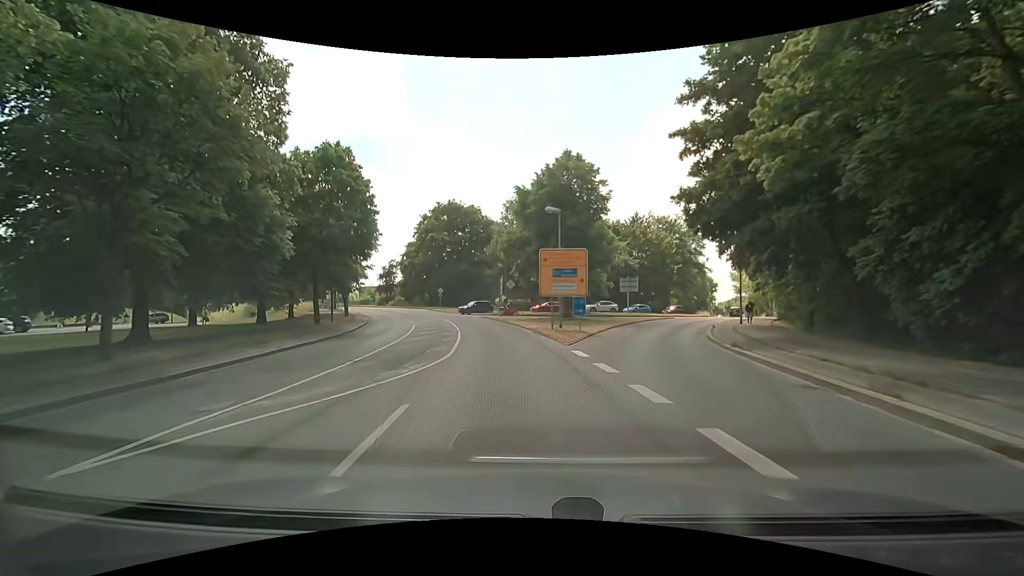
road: secondary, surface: asphalt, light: Day
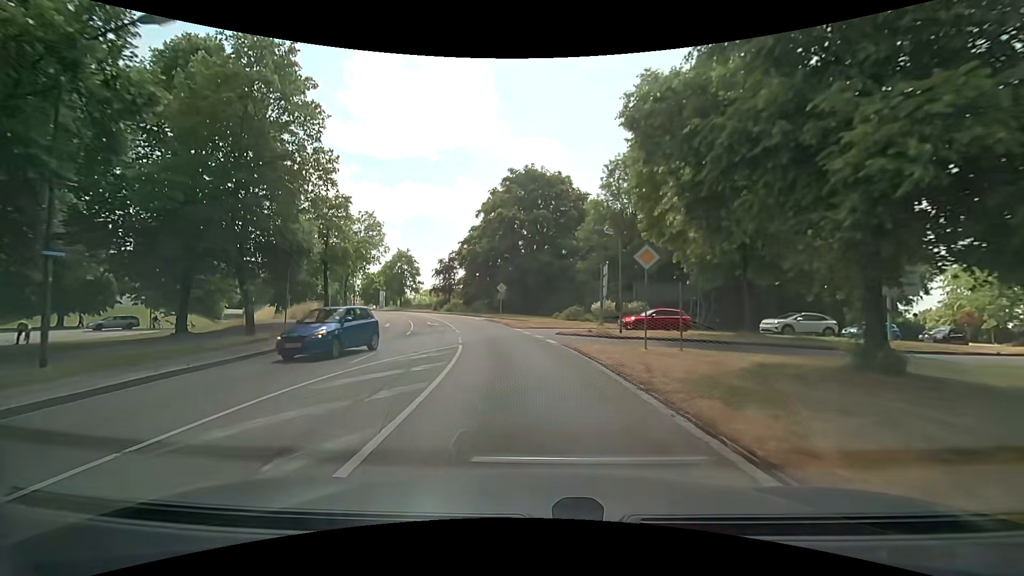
(-2.2, +27.4) m; -9°
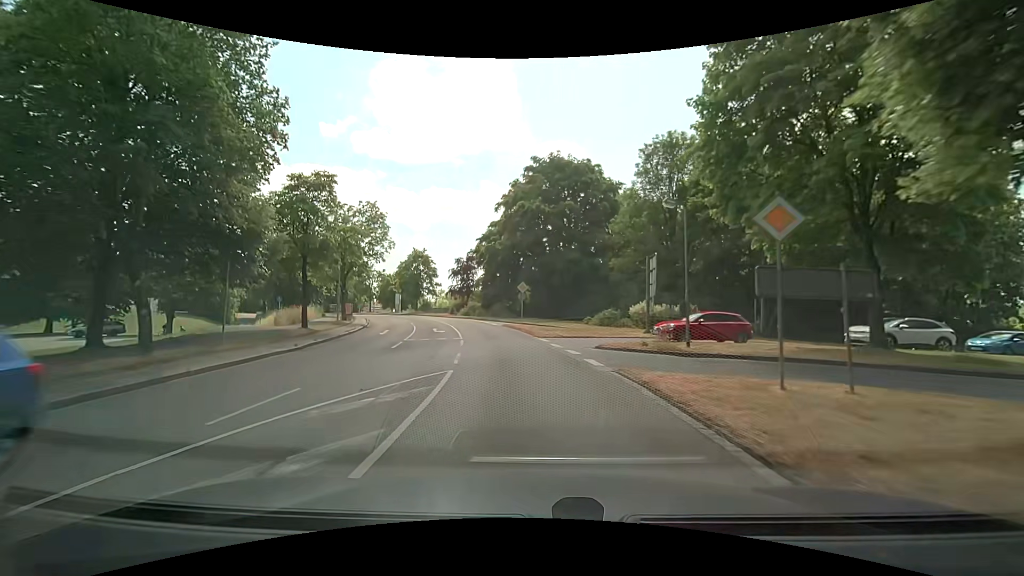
(-0.2, +6.8) m; -3°
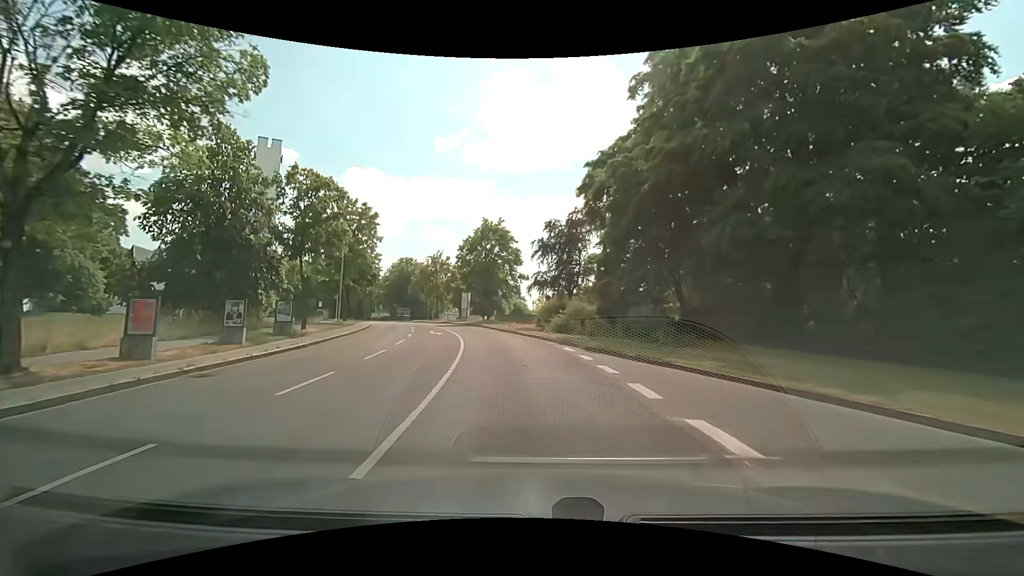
(-3.9, +33.3) m; -12°
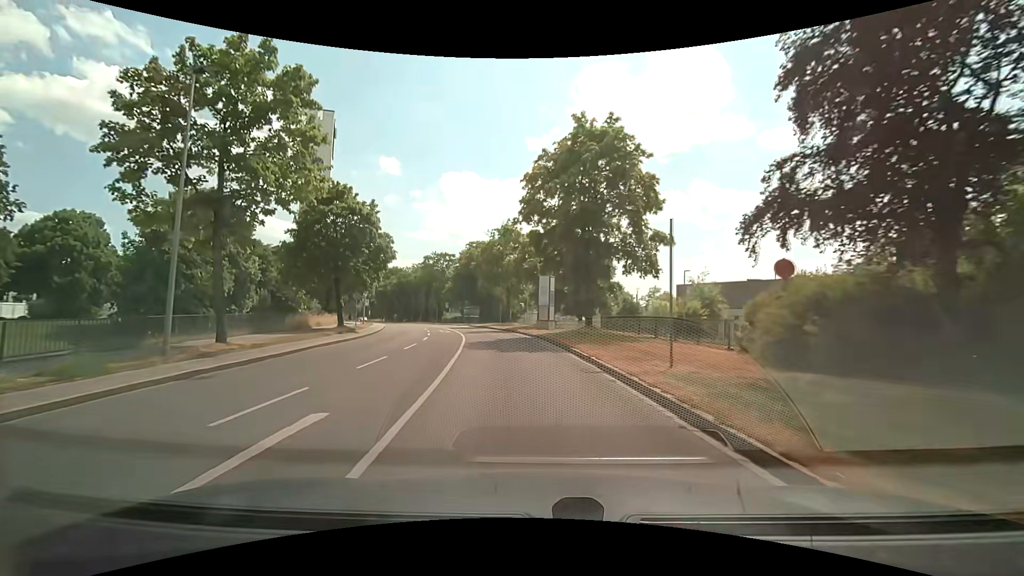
(-2.7, +26.8) m; -11°
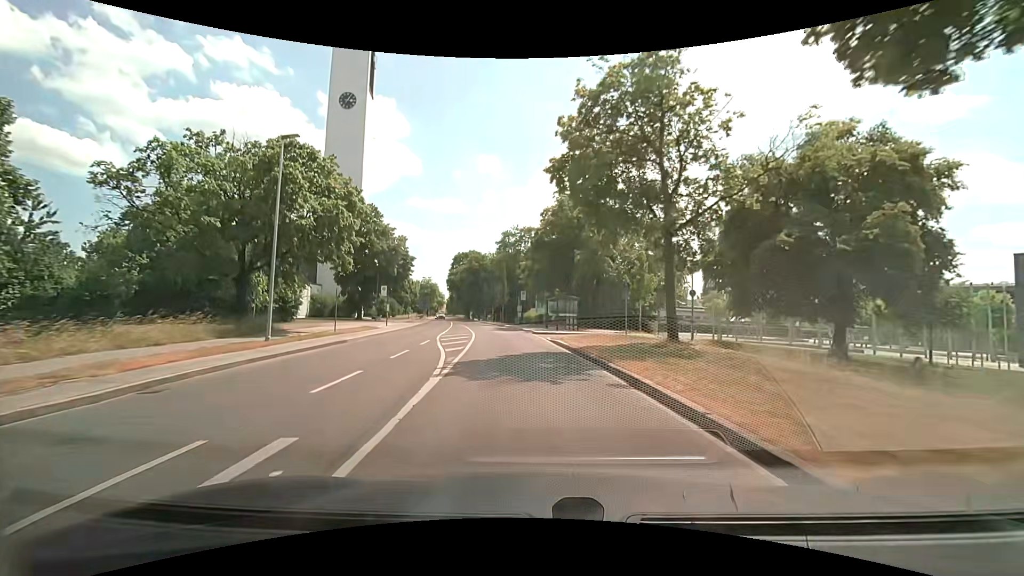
(-3.3, +34.2) m; -11°
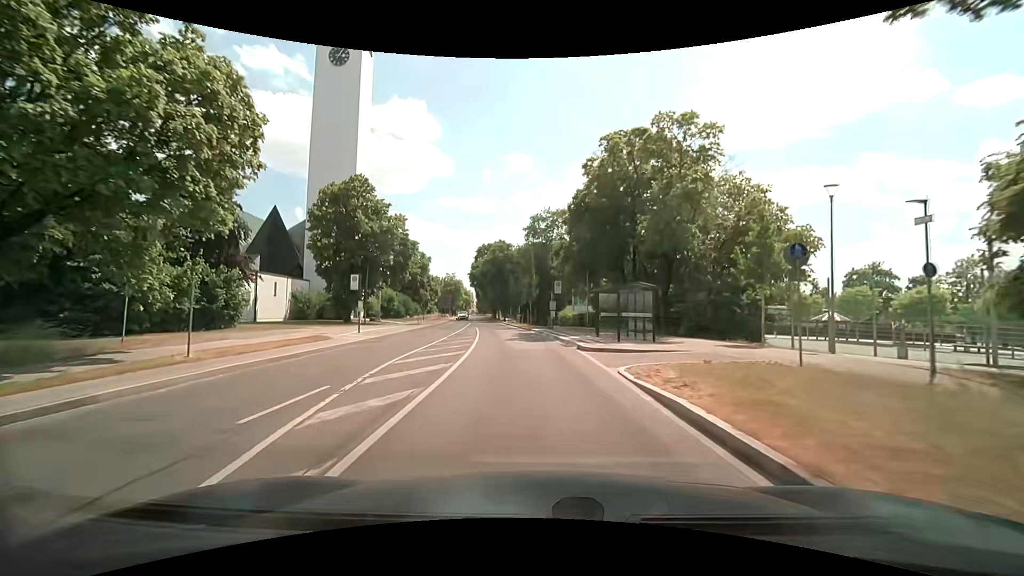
(-0.4, +14.5) m; -3°
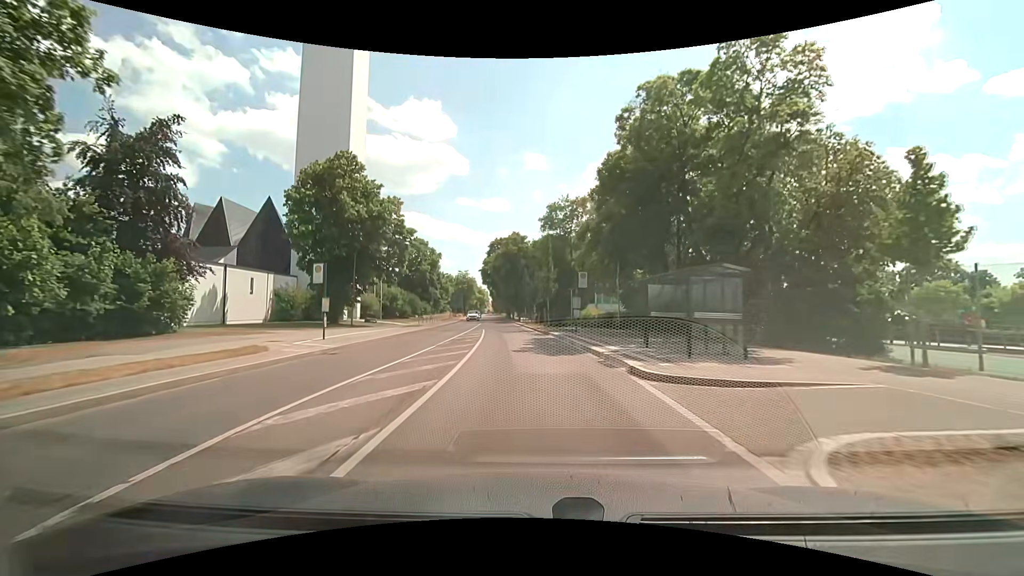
(-0.1, +7.4) m; -1°
(0, +10) (-1, +20) (-2, +30) (-3, +40) (-4, +50) (-5, +60) (-6, +70) (-8, +80) (-9, +89) (-10, +99) m
